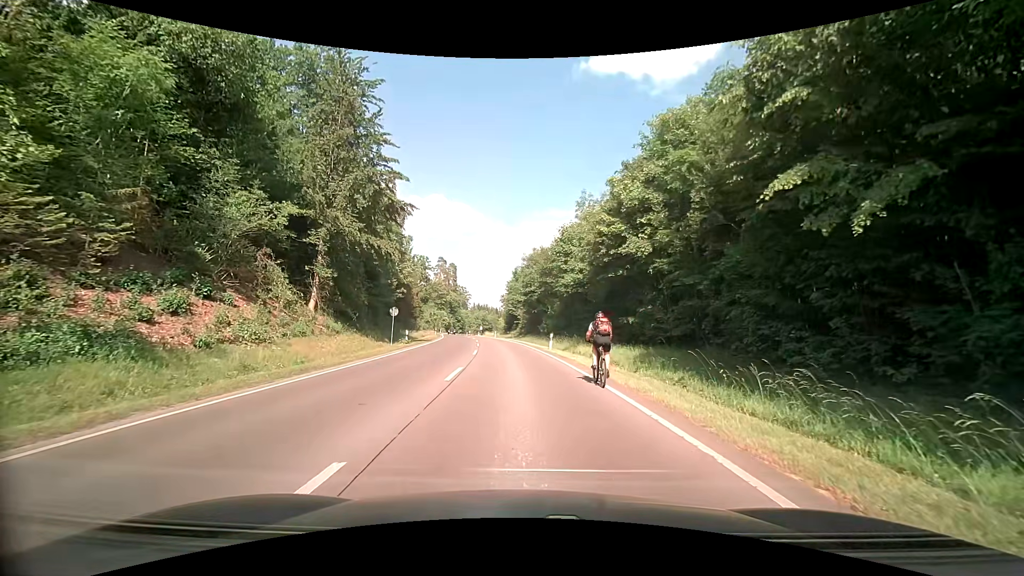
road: secondary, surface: asphalt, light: Day
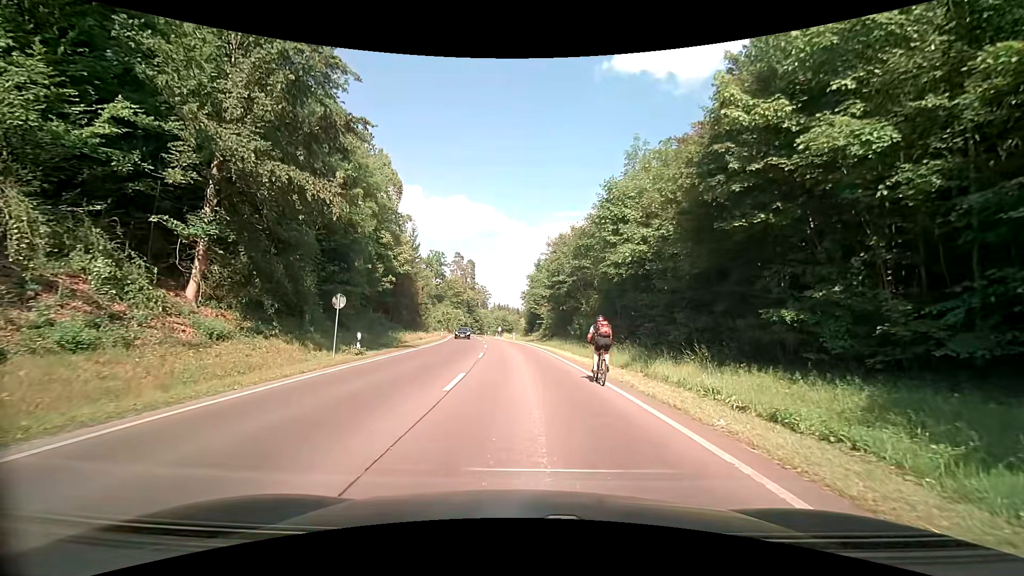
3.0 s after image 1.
(-0.2, +14.3) m; -2°
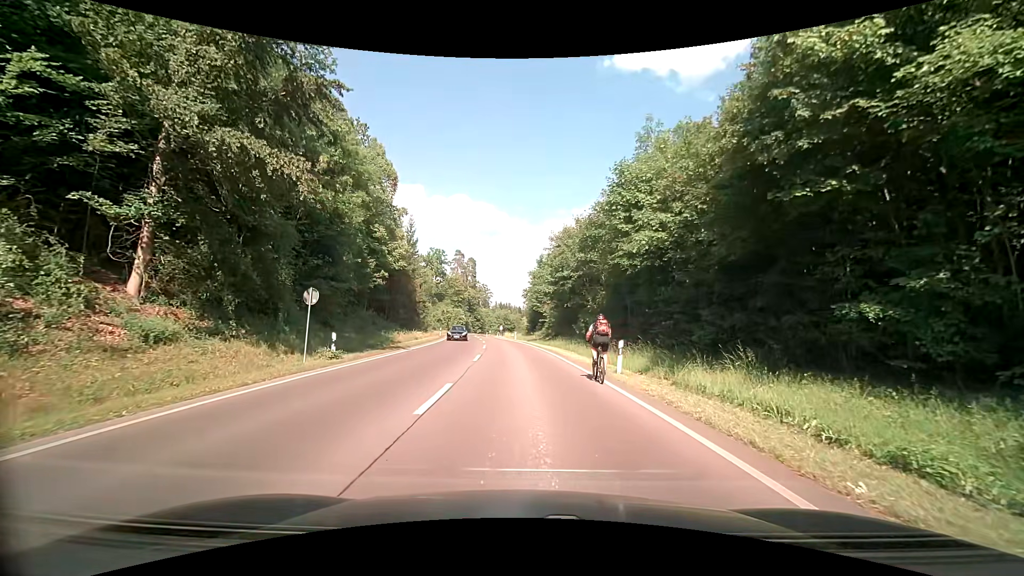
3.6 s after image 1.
(0.0, +3.0) m; 0°
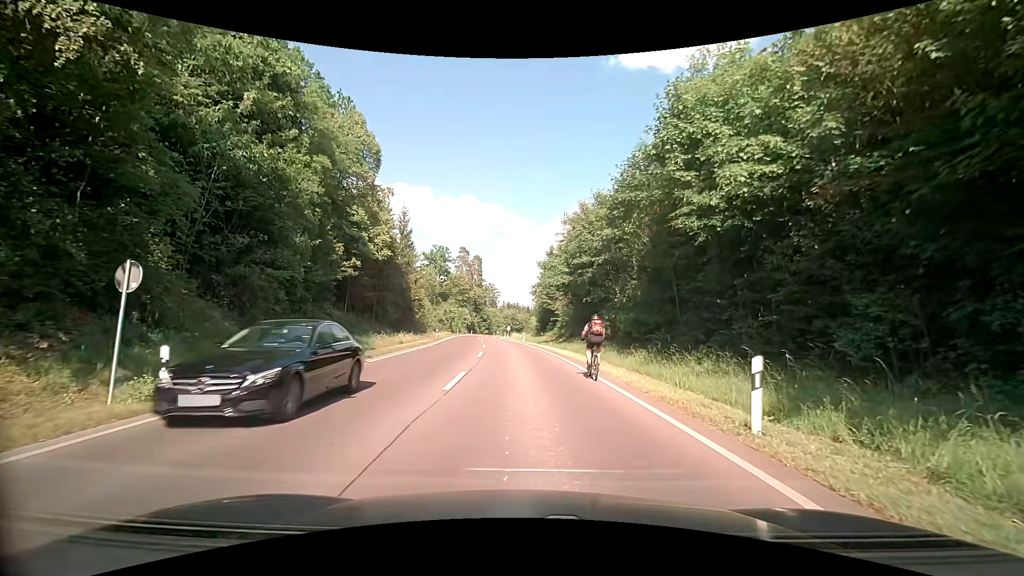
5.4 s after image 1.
(0.0, +8.9) m; 0°
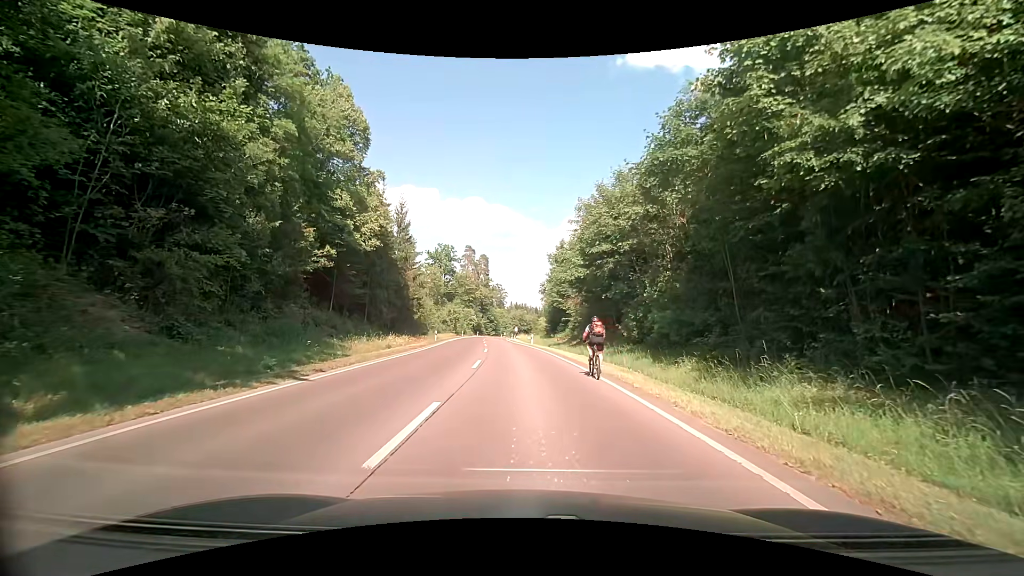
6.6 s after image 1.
(-0.1, +5.8) m; -2°
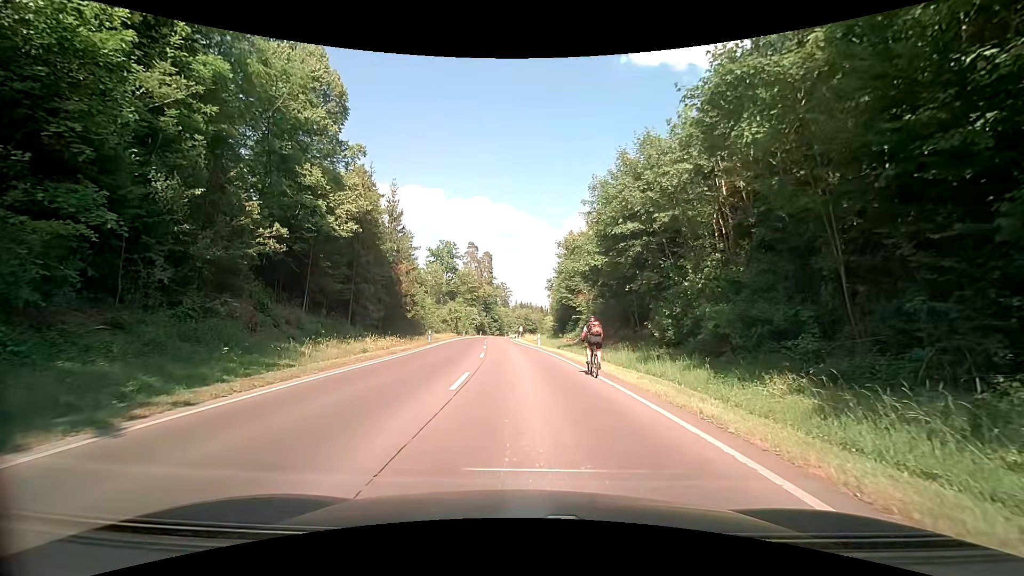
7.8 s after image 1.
(0.0, +6.1) m; +1°
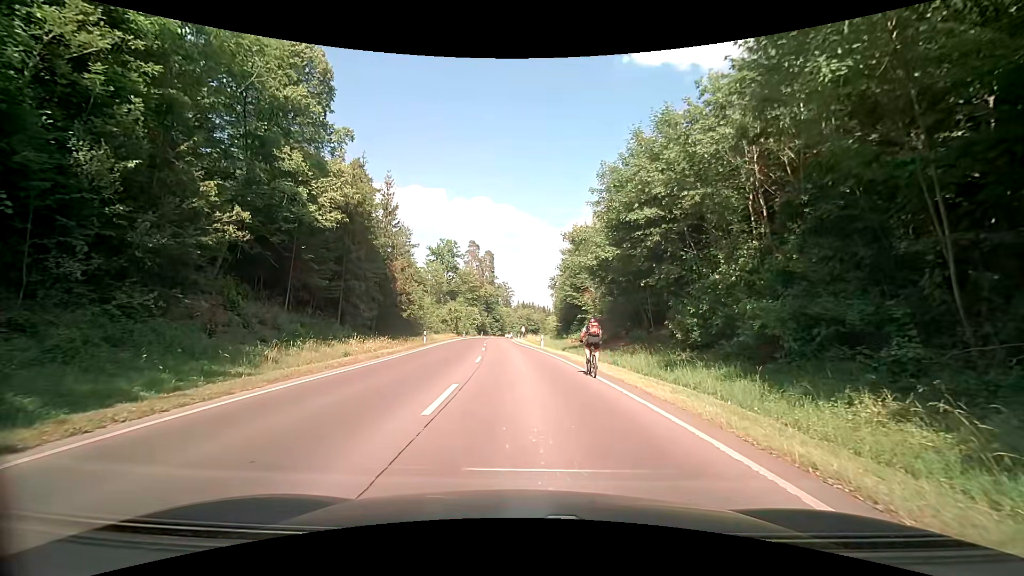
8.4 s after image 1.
(0.0, +3.1) m; -1°
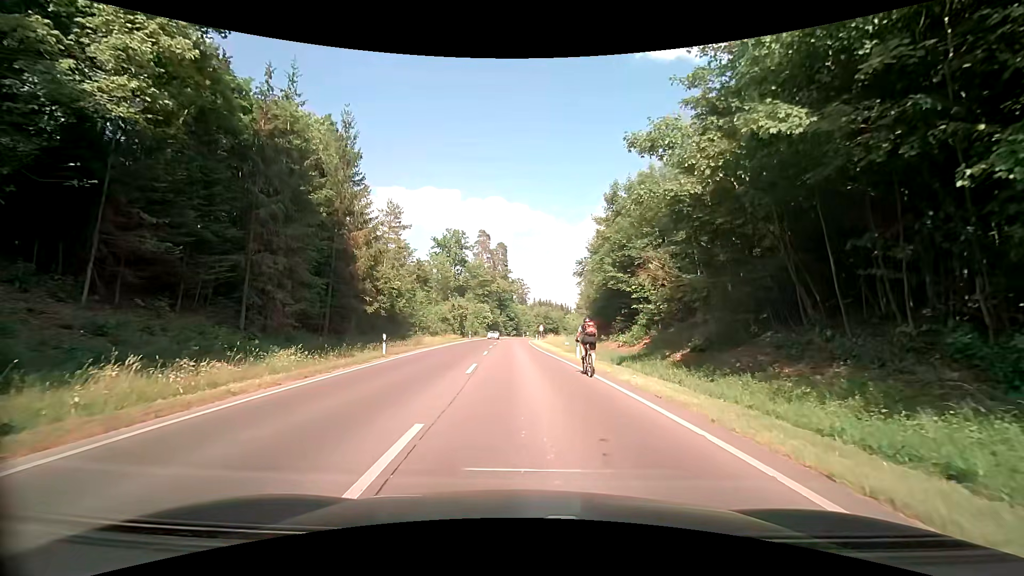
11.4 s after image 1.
(-0.3, +16.8) m; -2°
(0, +10) (0, +20) (-1, +30) (-1, +40) (-2, +50) (-2, +60) (-2, +70) (-2, +80) (-2, +90) (-1, +100) m
